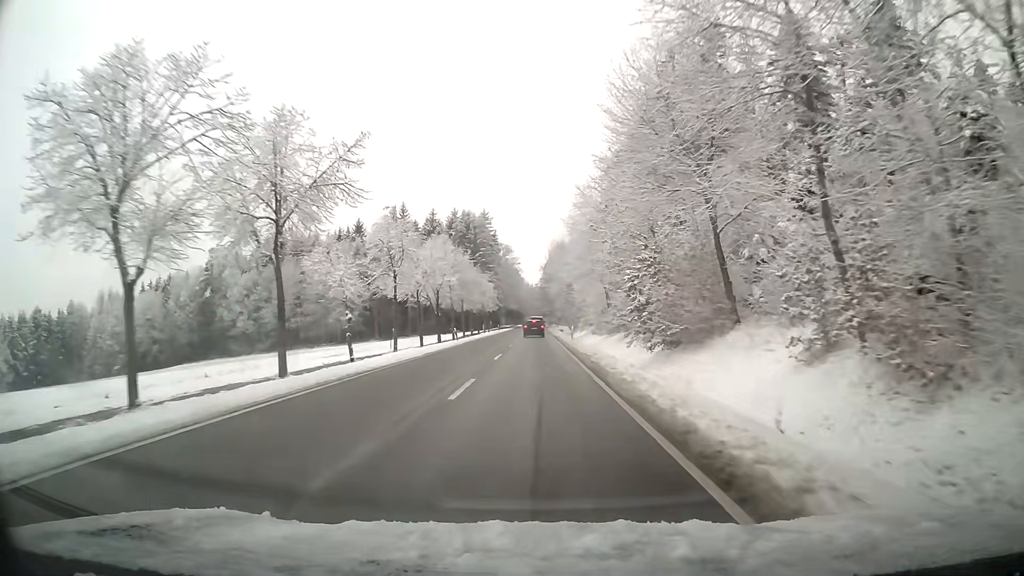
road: tertiary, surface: asphalt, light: Day
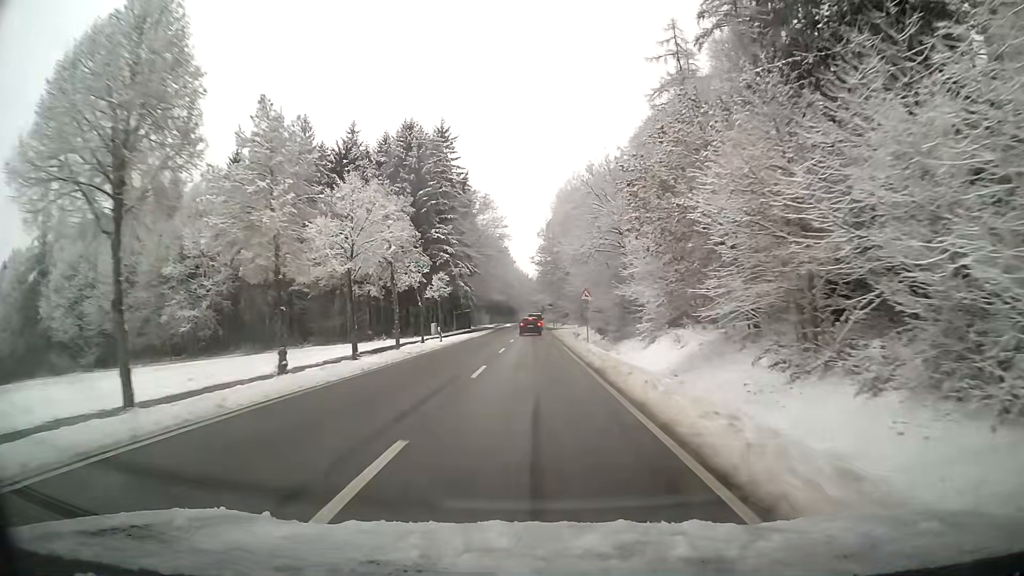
(+0.3, +56.4) m; 0°
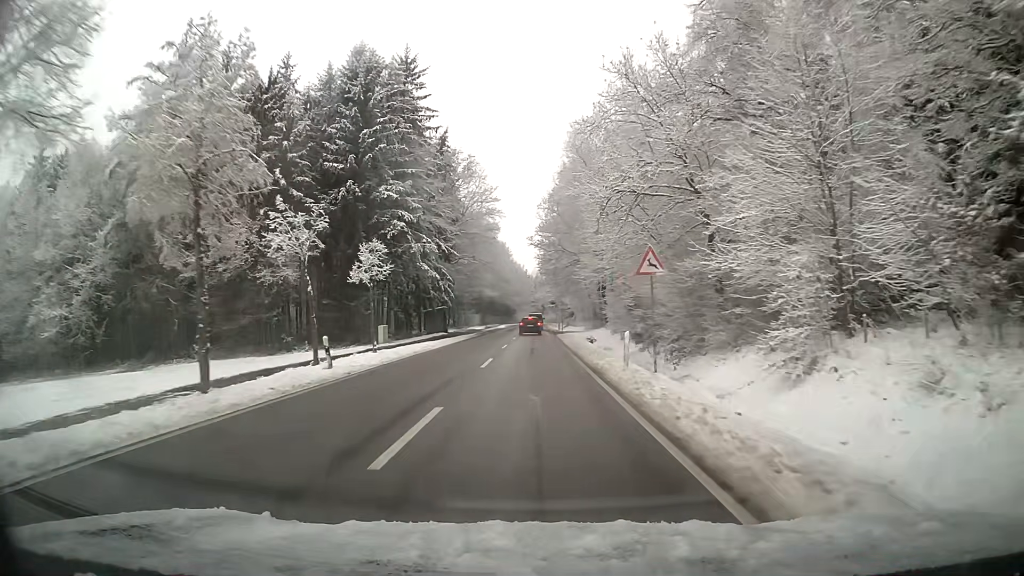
(0.0, +21.1) m; 0°
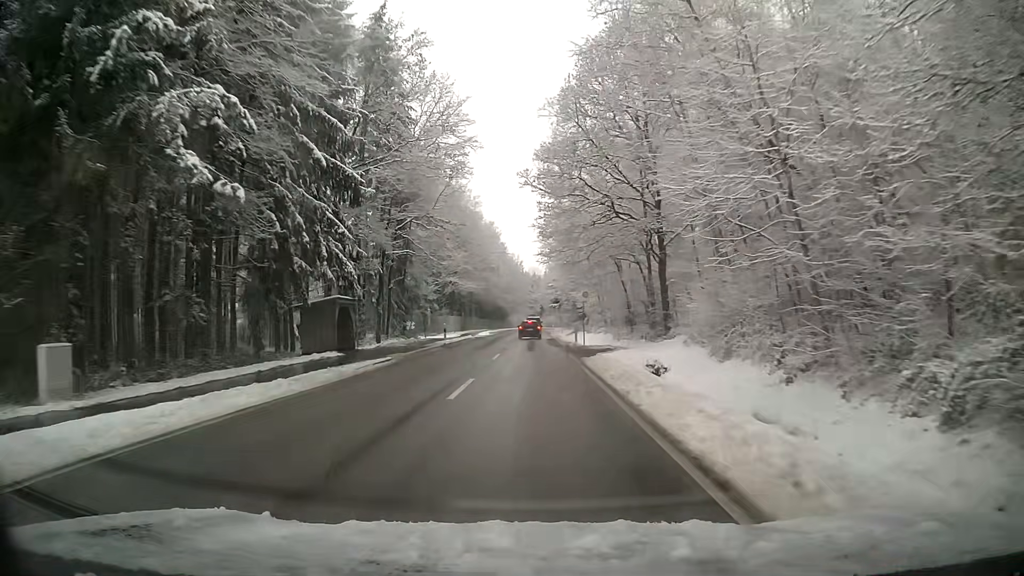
(0.0, +30.8) m; 0°
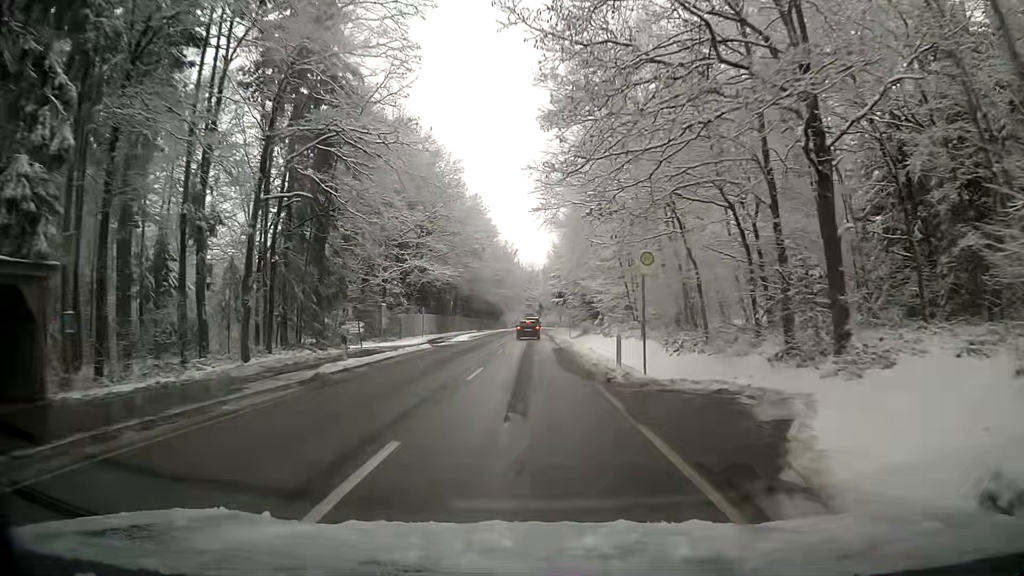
(+0.1, +20.3) m; 0°
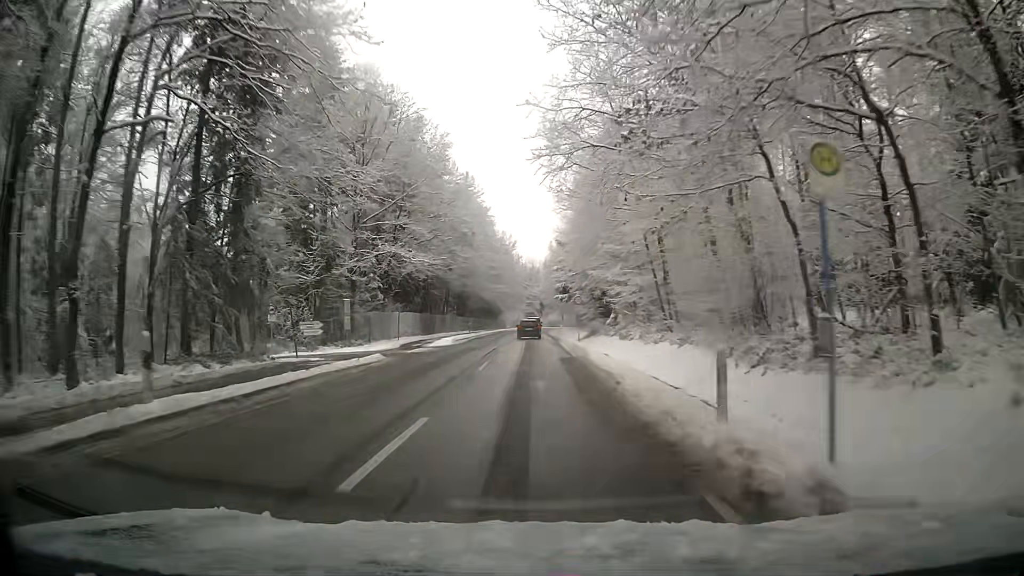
(0.0, +10.1) m; 0°
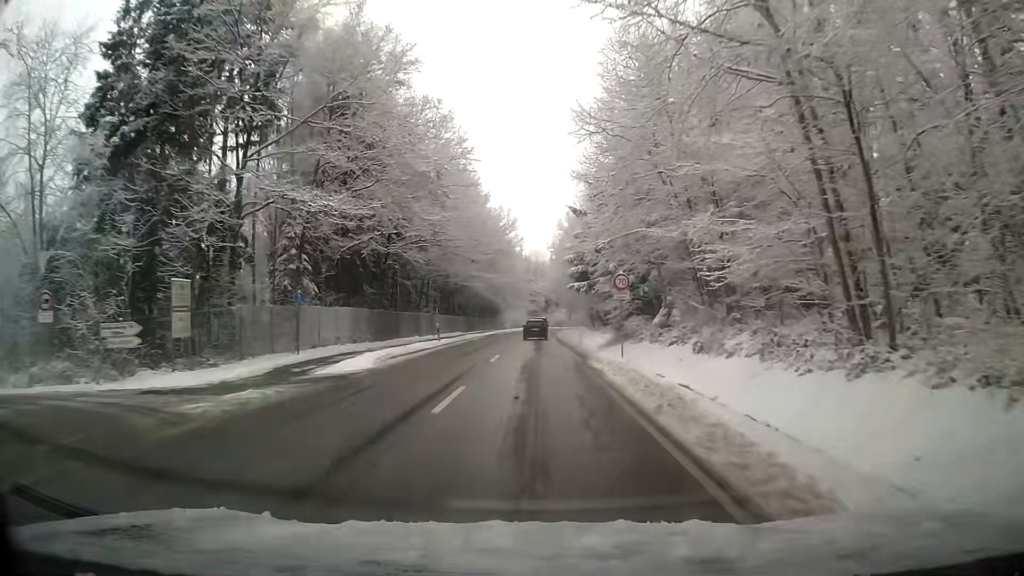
(-0.1, +20.1) m; -1°
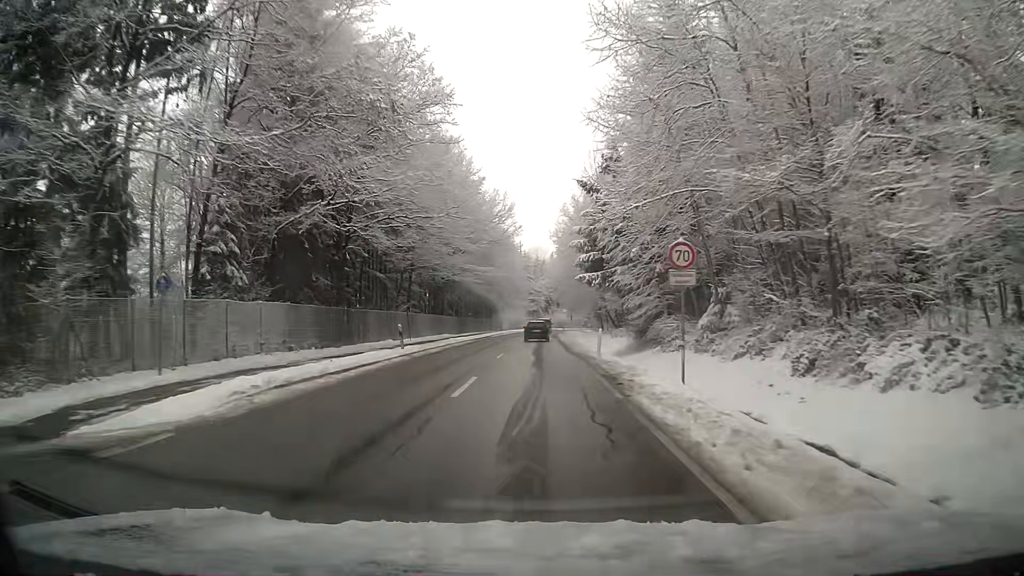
(0.0, +10.0) m; 0°
(0, +10) (0, +20) (0, +30) (0, +40) (0, +50) (0, +60) (+1, +70) (+1, +80) (+1, +90) (+2, +100) m
